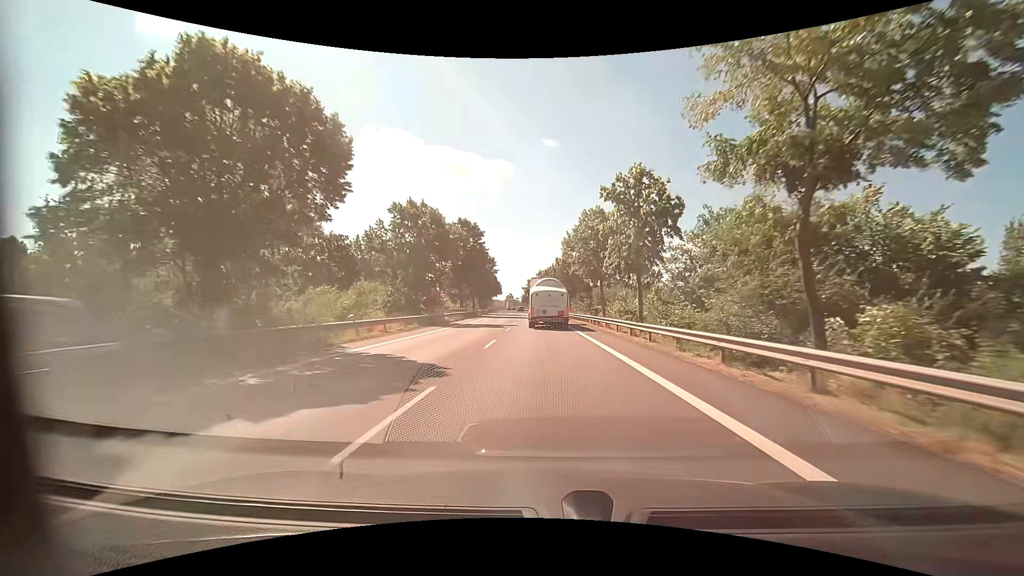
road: primary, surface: asphalt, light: Day
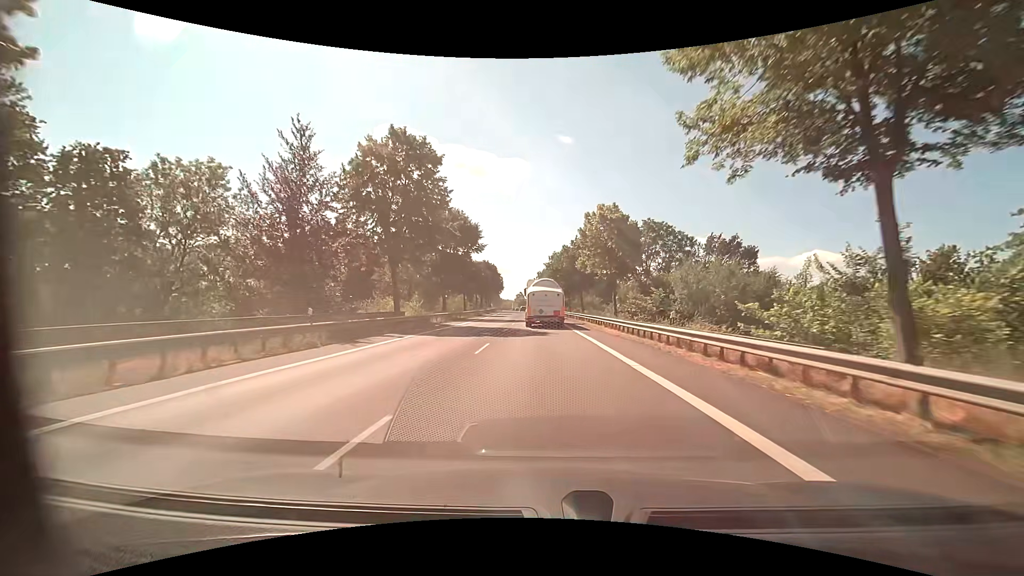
(-0.6, +38.4) m; -2°
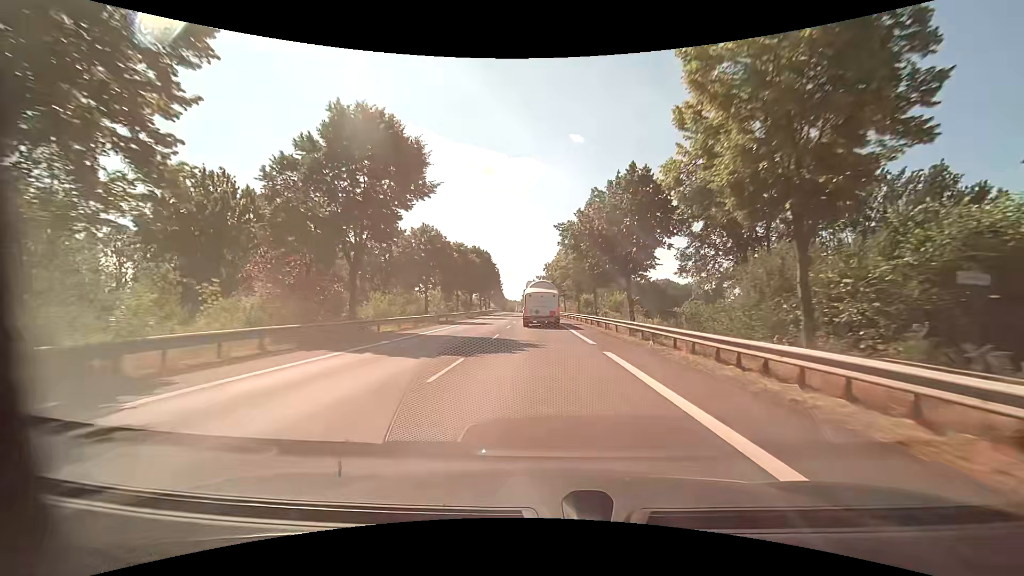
(-0.2, +29.4) m; -1°
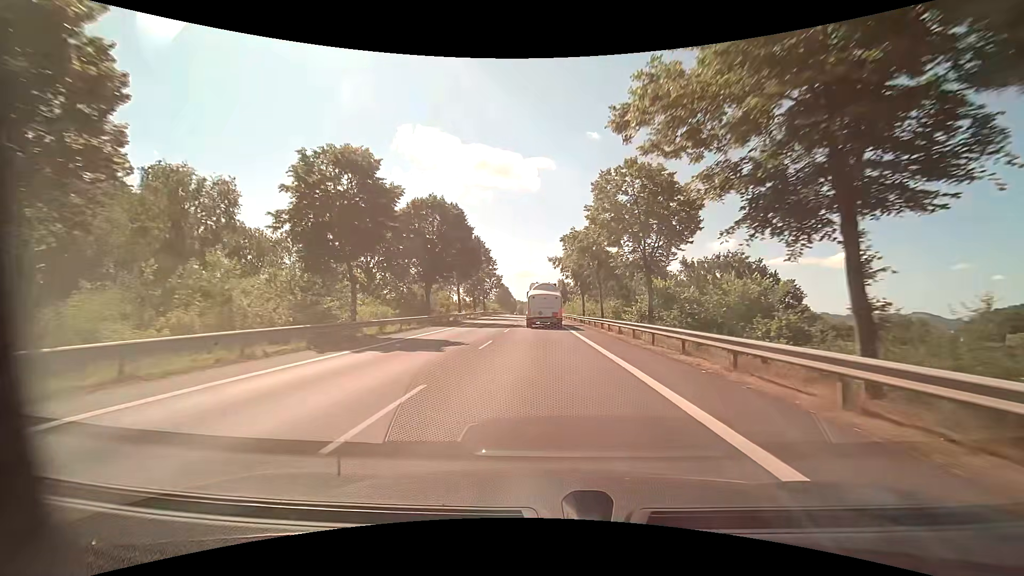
(-0.6, +40.6) m; -2°
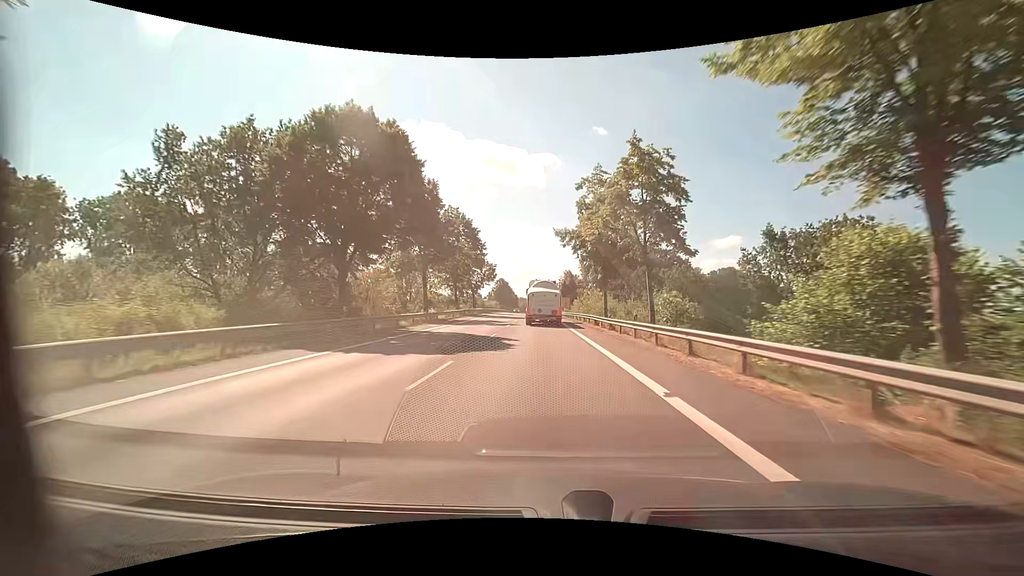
(0.0, +20.9) m; 0°
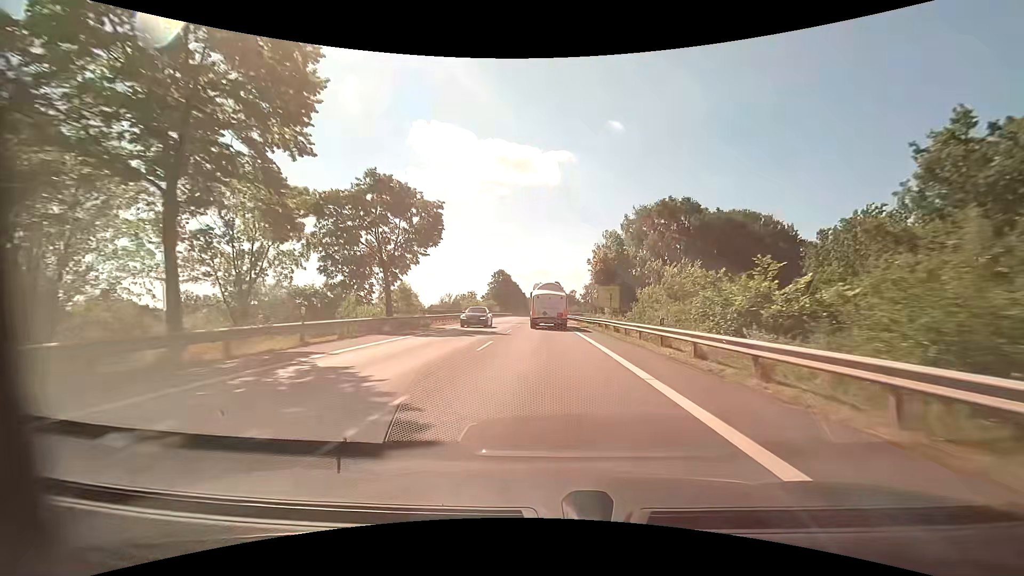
(-0.6, +52.6) m; -1°
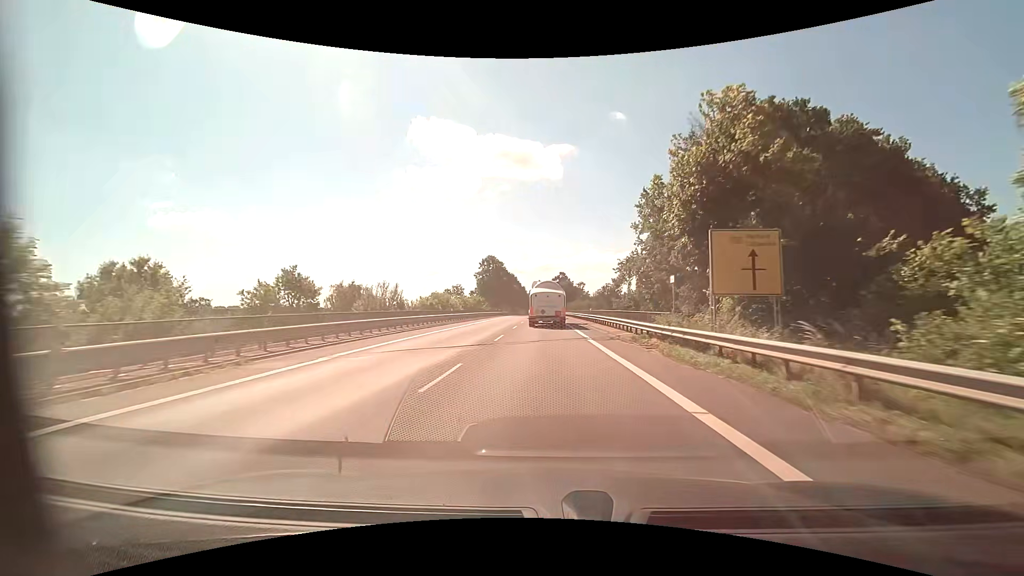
(-0.1, +31.5) m; 0°
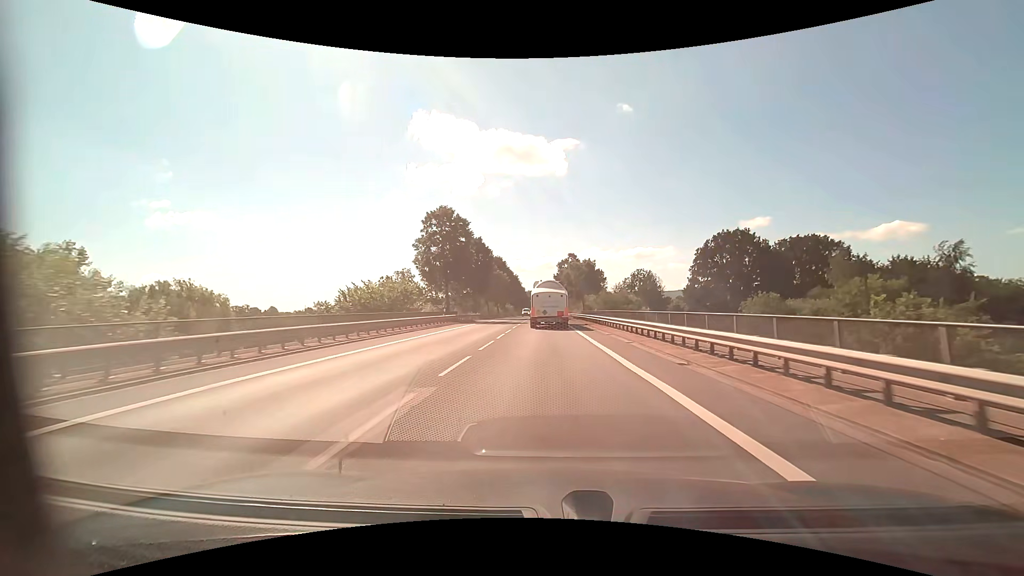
(-0.4, +52.5) m; 0°
(0, +10) (0, +20) (0, +30) (0, +40) (0, +50) (0, +60) (0, +70) (0, +80) (0, +90) (0, +100) m
